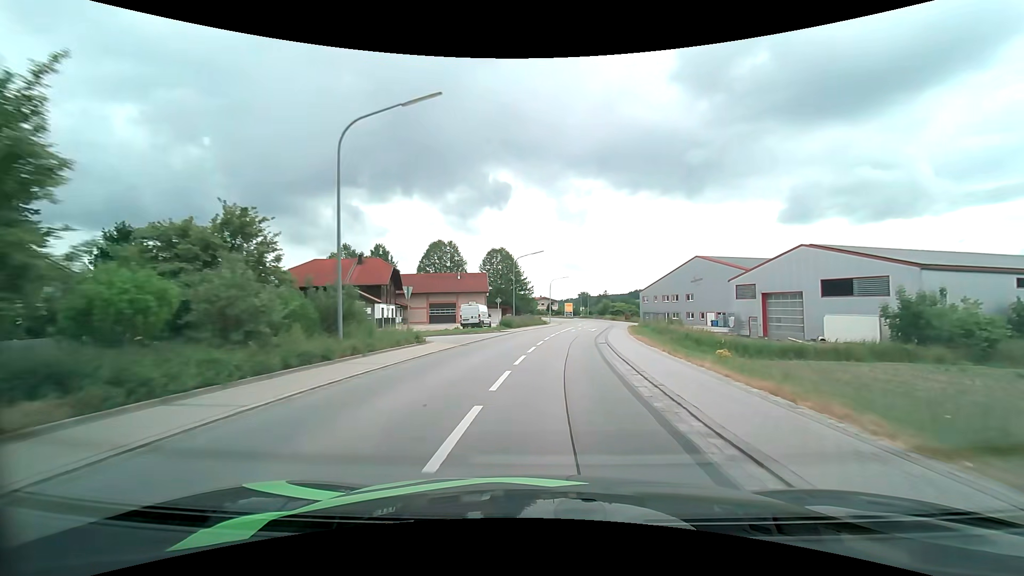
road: secondary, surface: asphalt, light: Day
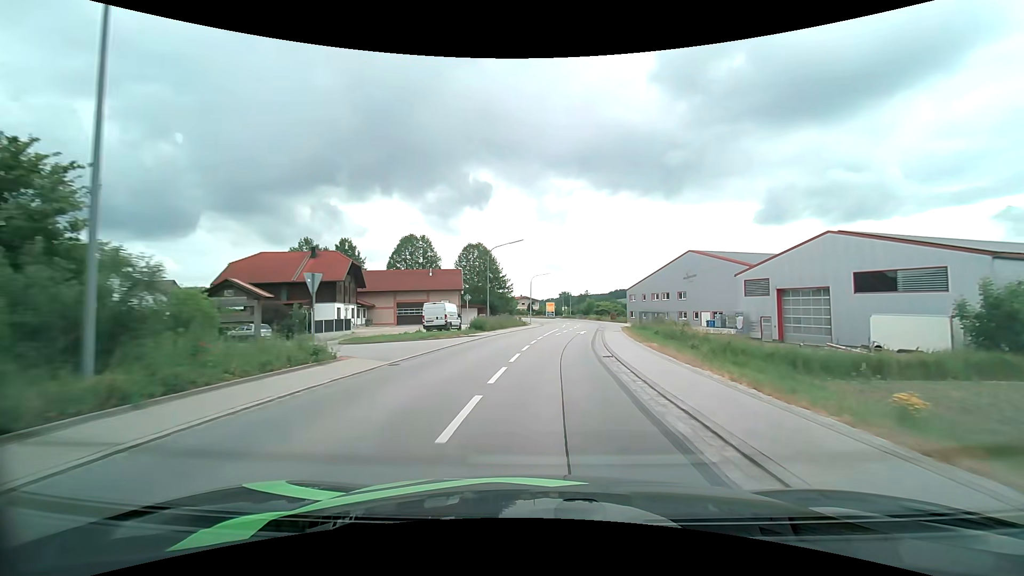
(+0.2, +8.0) m; +2°
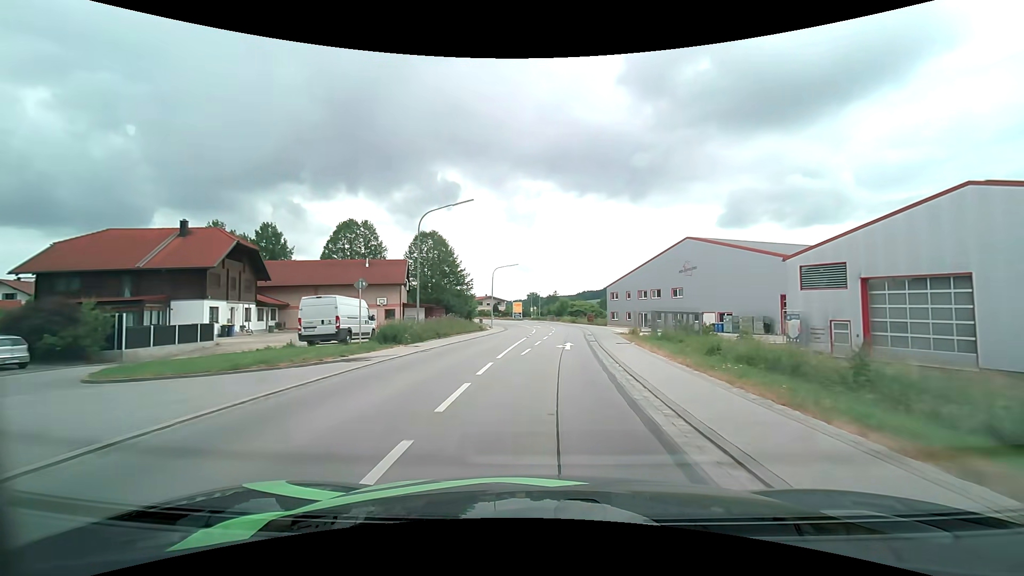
(+0.5, +16.2) m; +4°
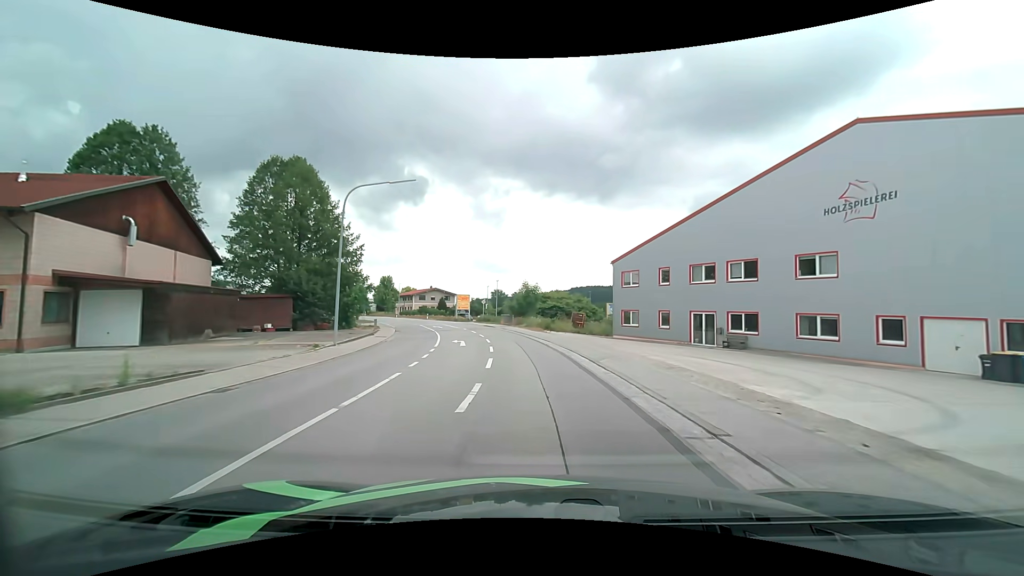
(+2.1, +40.4) m; +4°
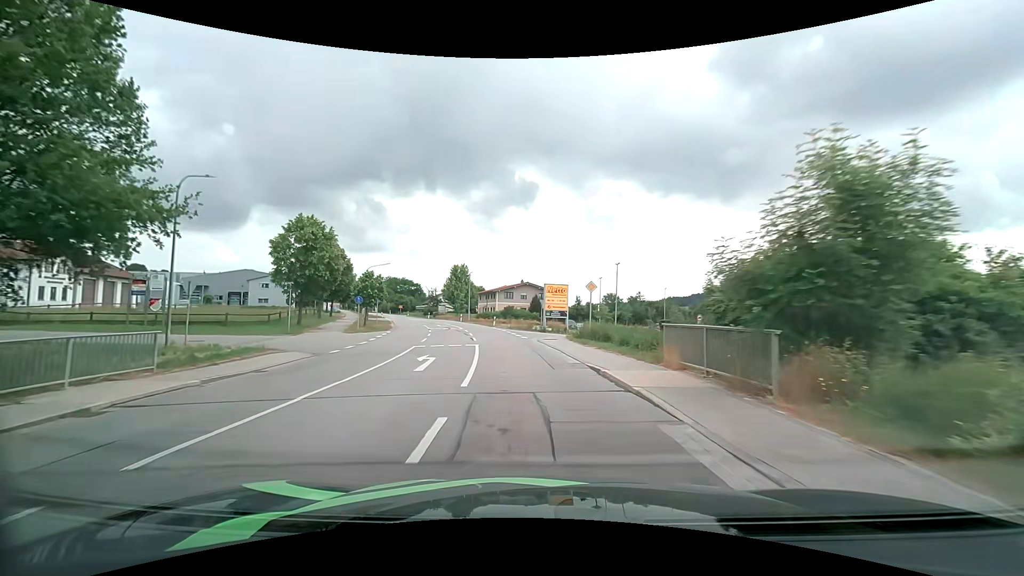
(-3.5, +39.3) m; -12°
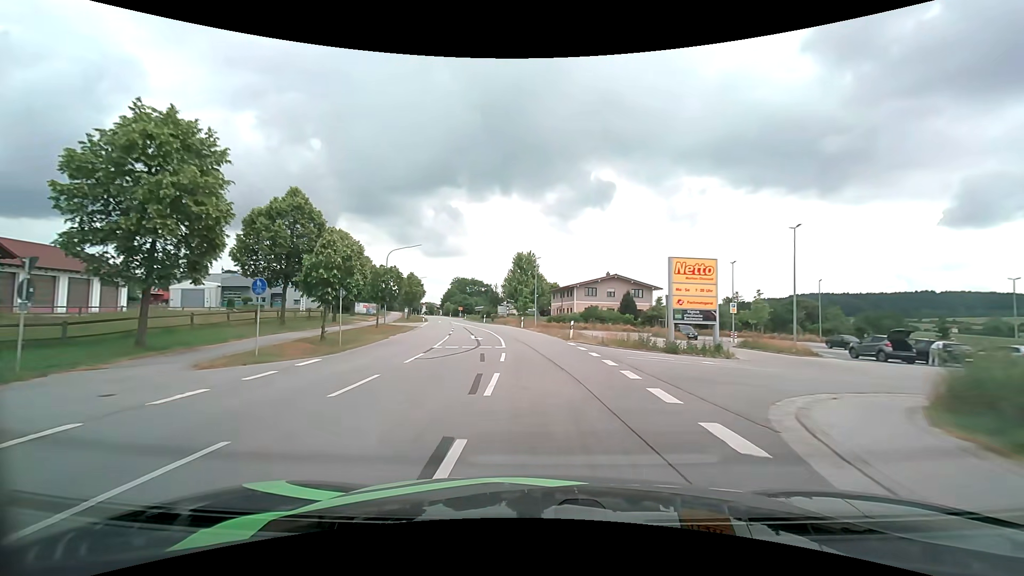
(-1.8, +23.5) m; -9°
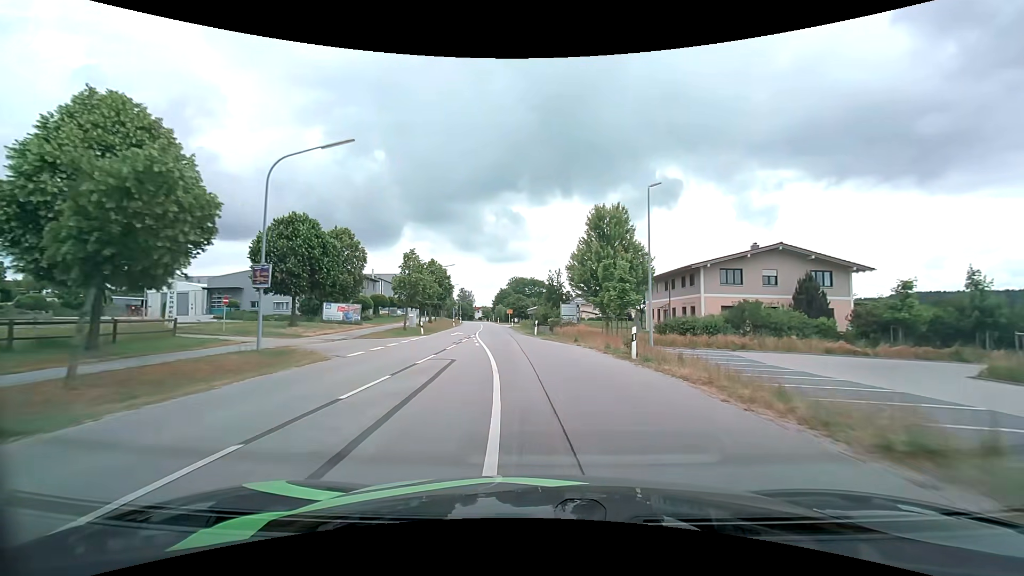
(-2.4, +32.2) m; -7°
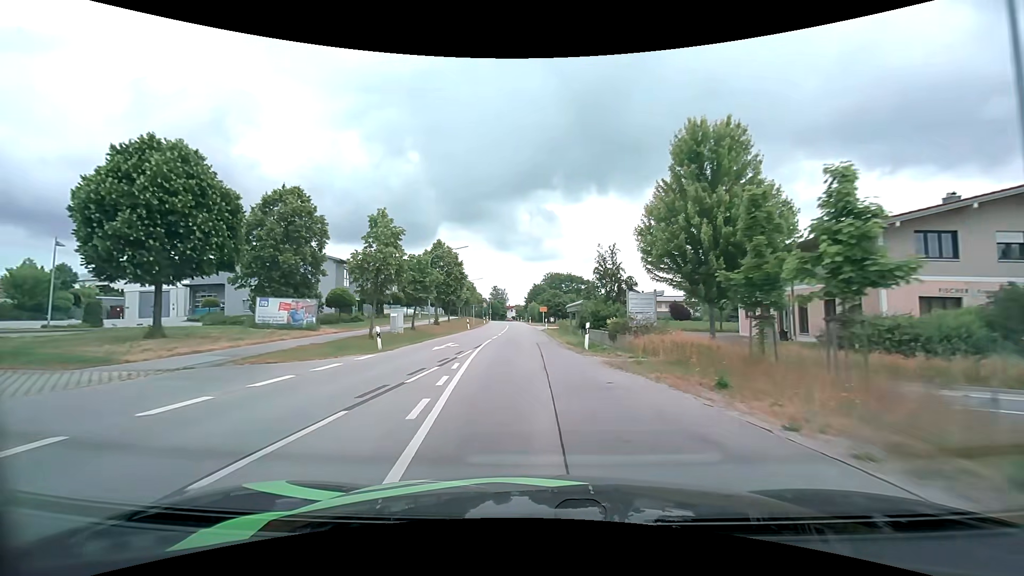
(-0.5, +16.8) m; -4°
